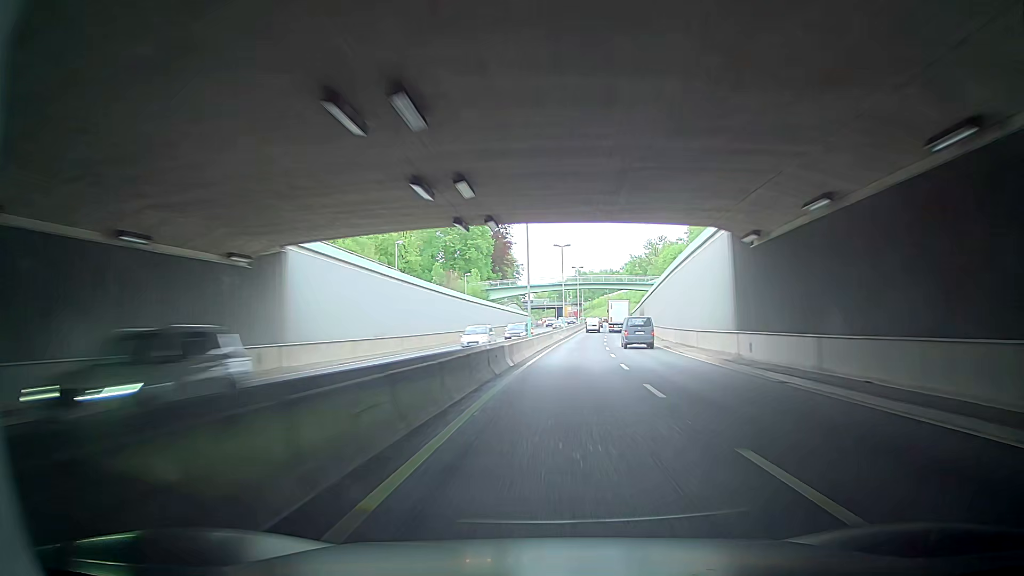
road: trunk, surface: asphalt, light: Day
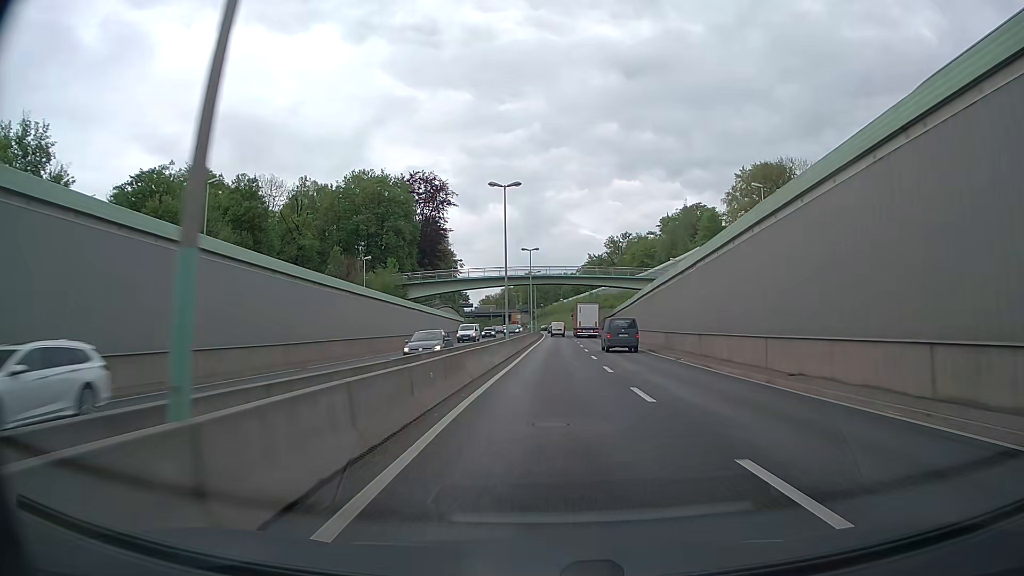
(+1.3, +36.5) m; +7°
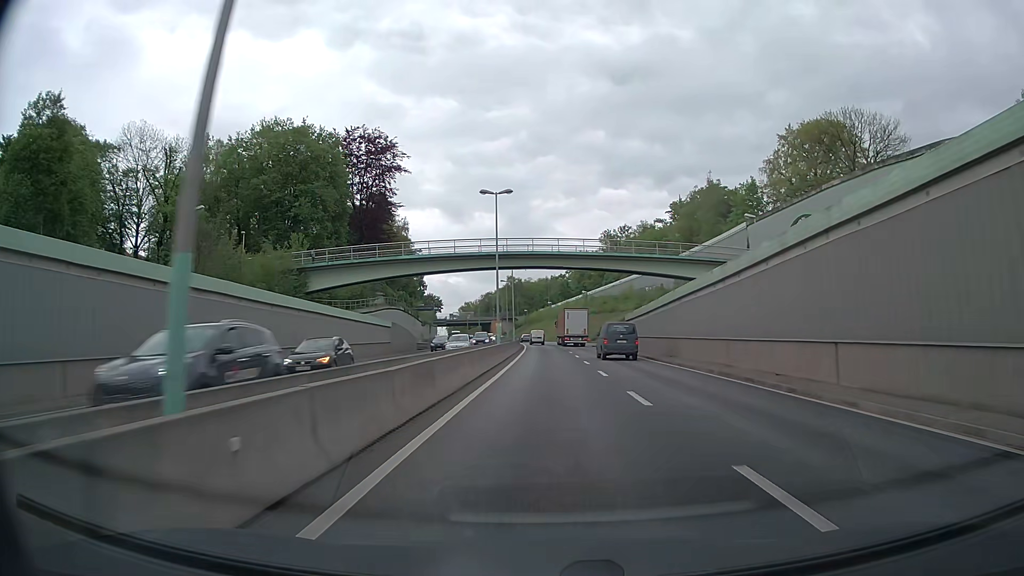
(+0.6, +36.2) m; +2°
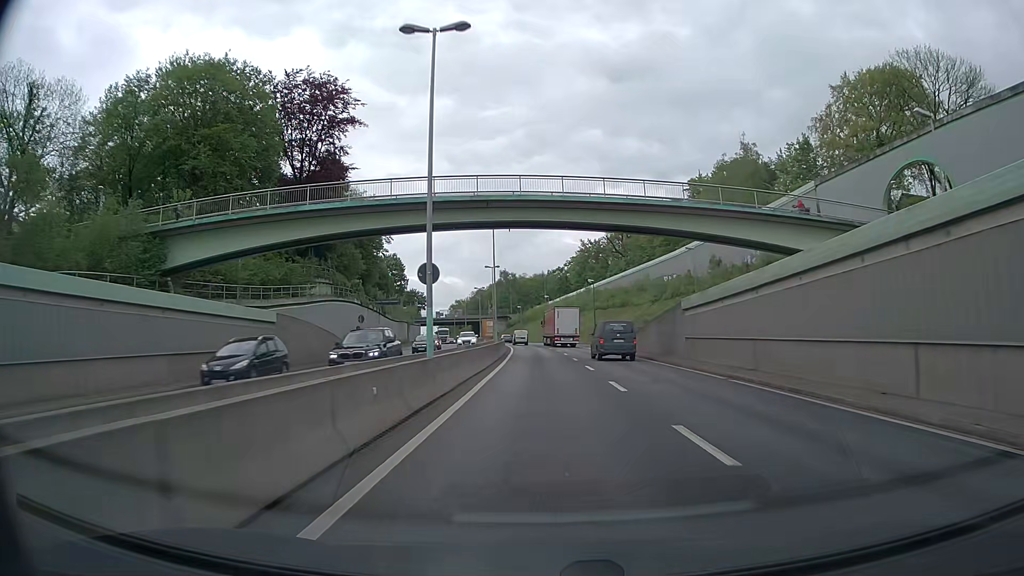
(0.0, +23.9) m; 0°
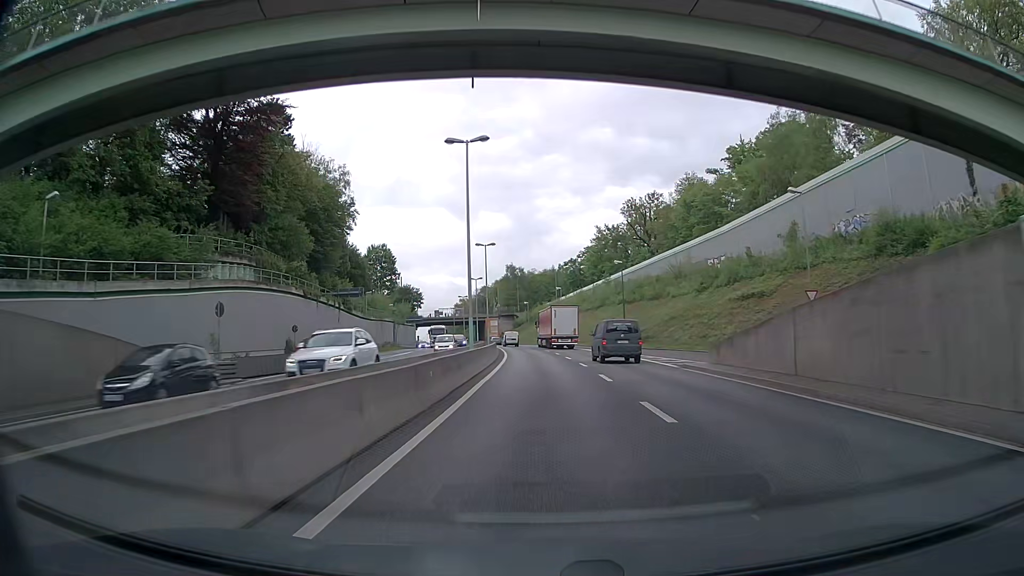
(0.0, +23.6) m; -1°
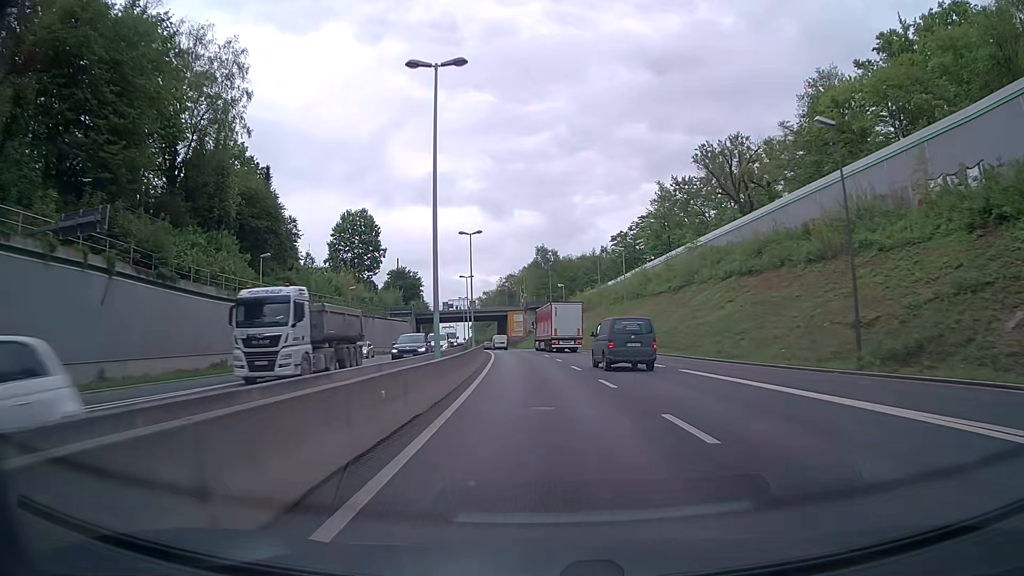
(-1.2, +46.7) m; -3°
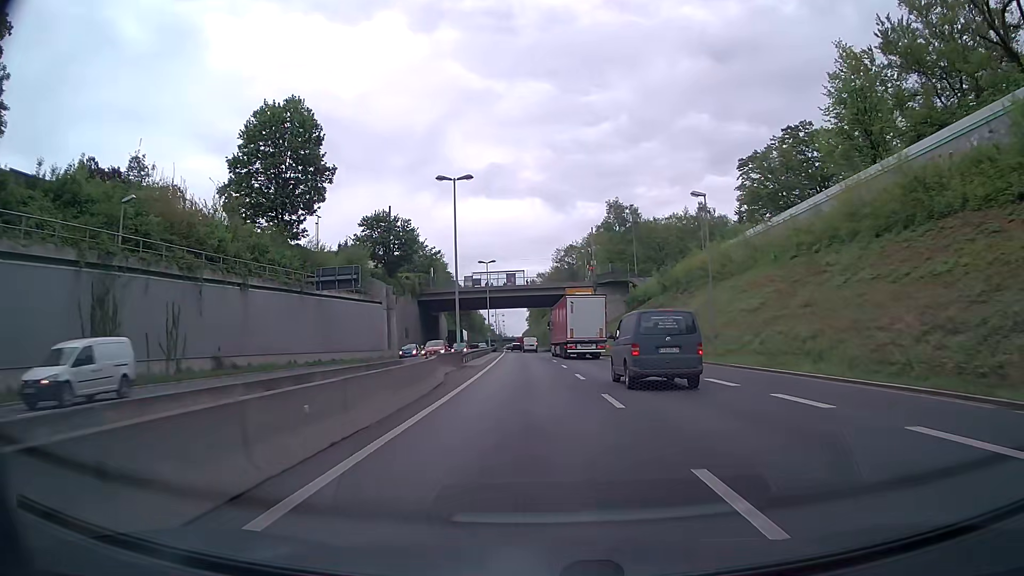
(-2.2, +58.1) m; -5°
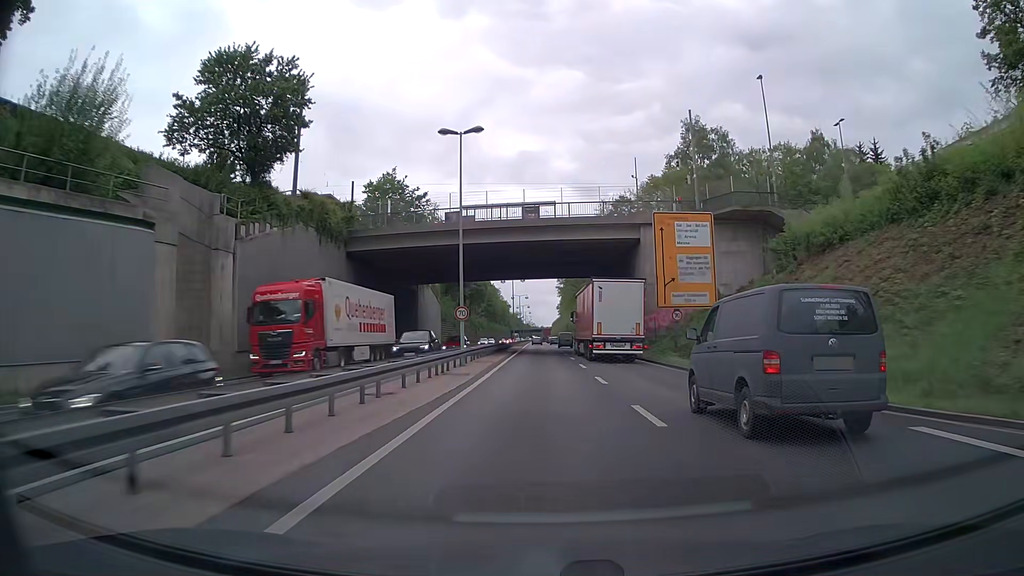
(-1.4, +47.6) m; -2°
(0, +10) (0, +20) (0, +30) (0, +40) (0, +50) (0, +60) (0, +70) (0, +80) (0, +90) (0, +100) m
